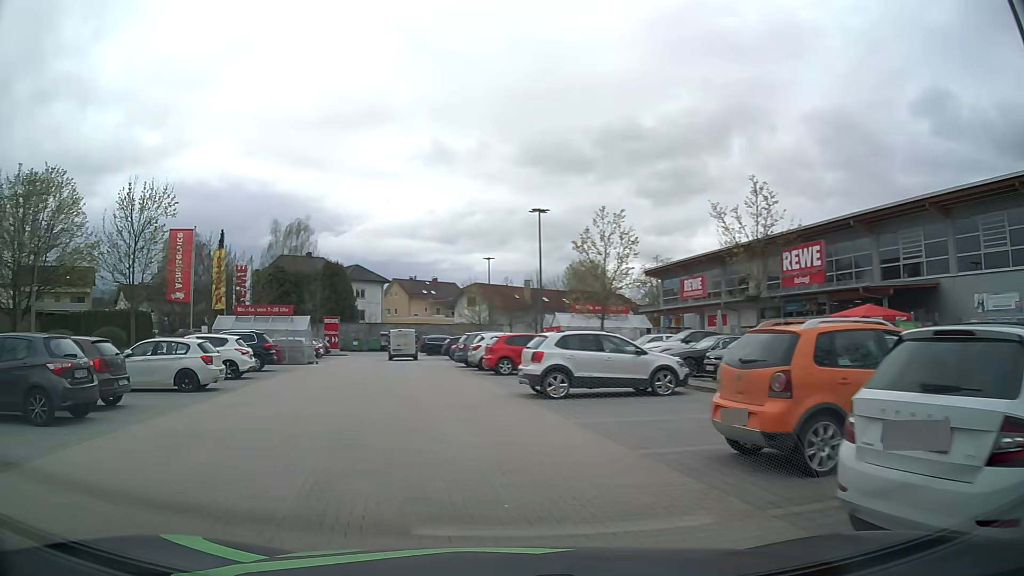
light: Day
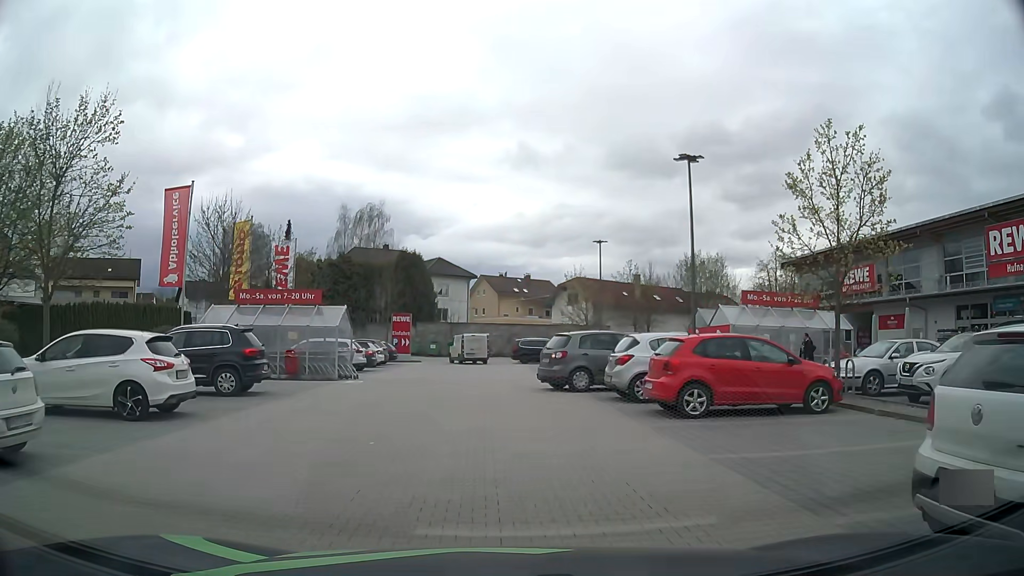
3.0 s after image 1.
(-1.5, +11.9) m; -8°
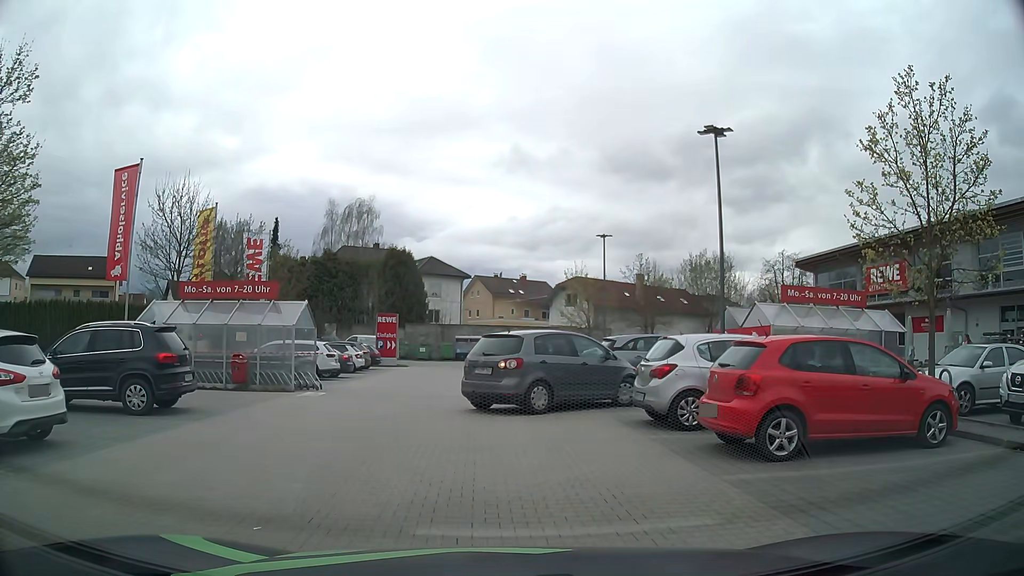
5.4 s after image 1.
(+0.1, +3.7) m; +2°
